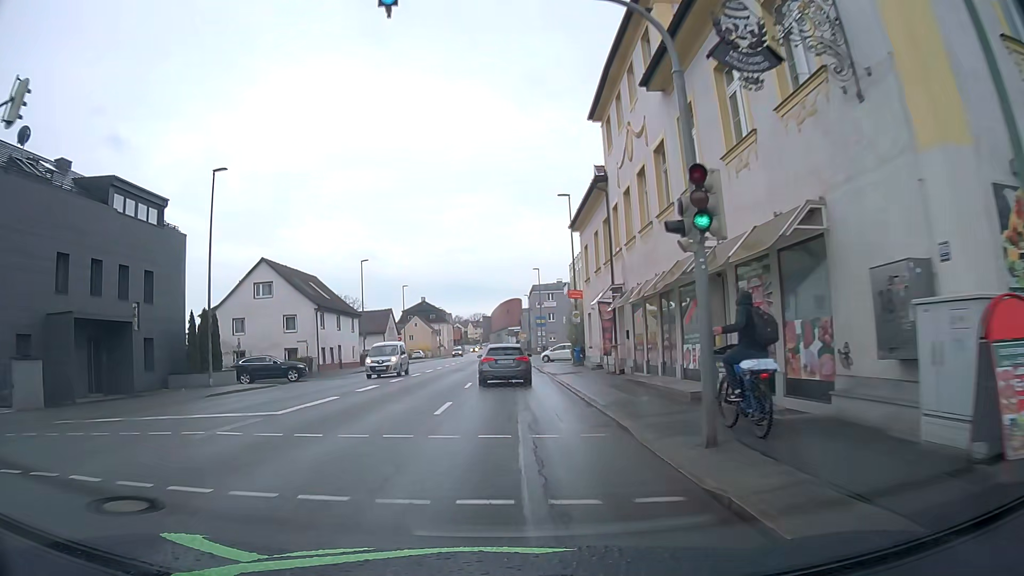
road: tertiary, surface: asphalt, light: Day
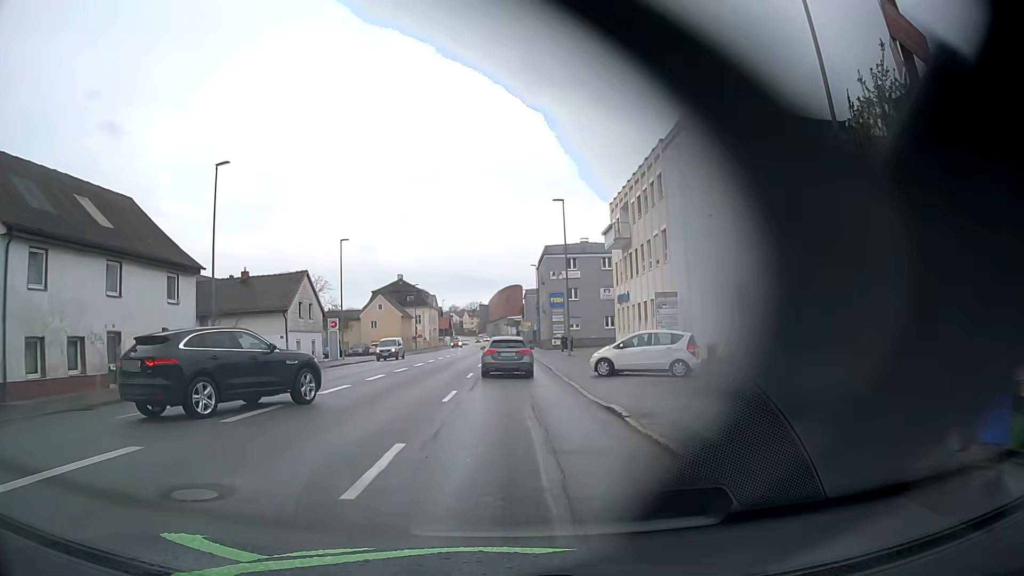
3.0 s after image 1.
(-0.1, +34.8) m; 0°
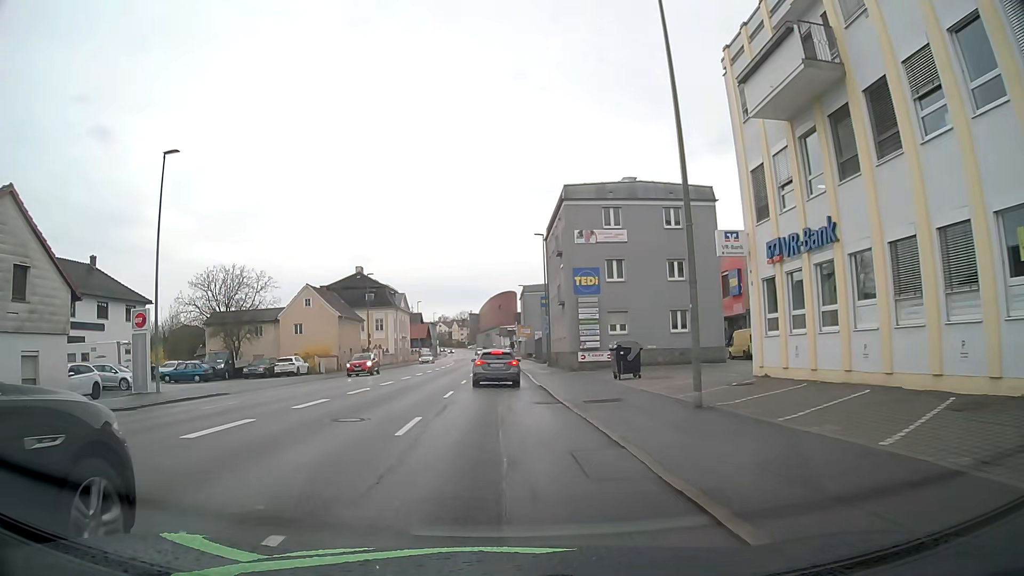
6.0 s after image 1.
(+0.2, +30.8) m; +1°
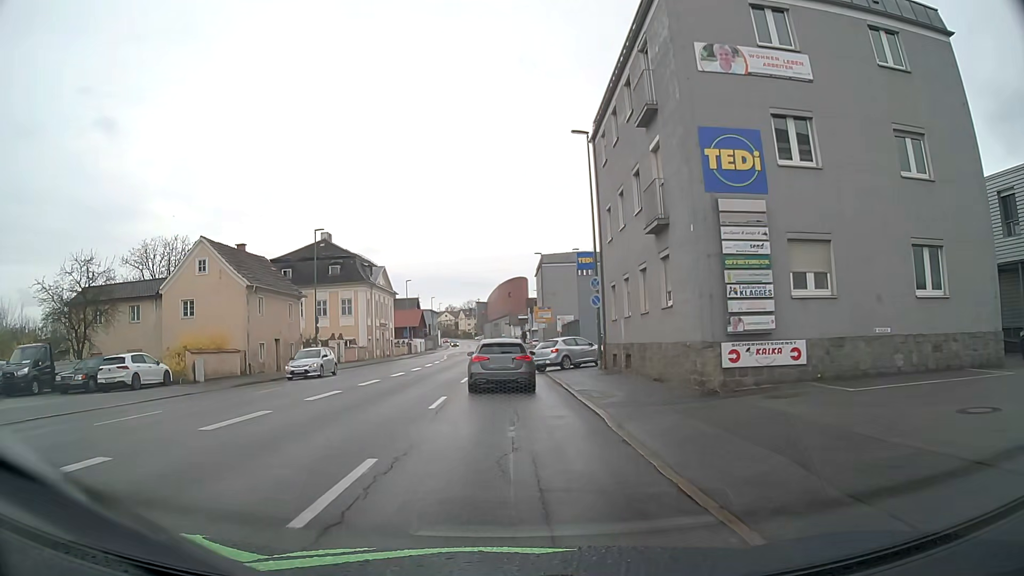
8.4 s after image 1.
(-0.6, +24.0) m; -1°
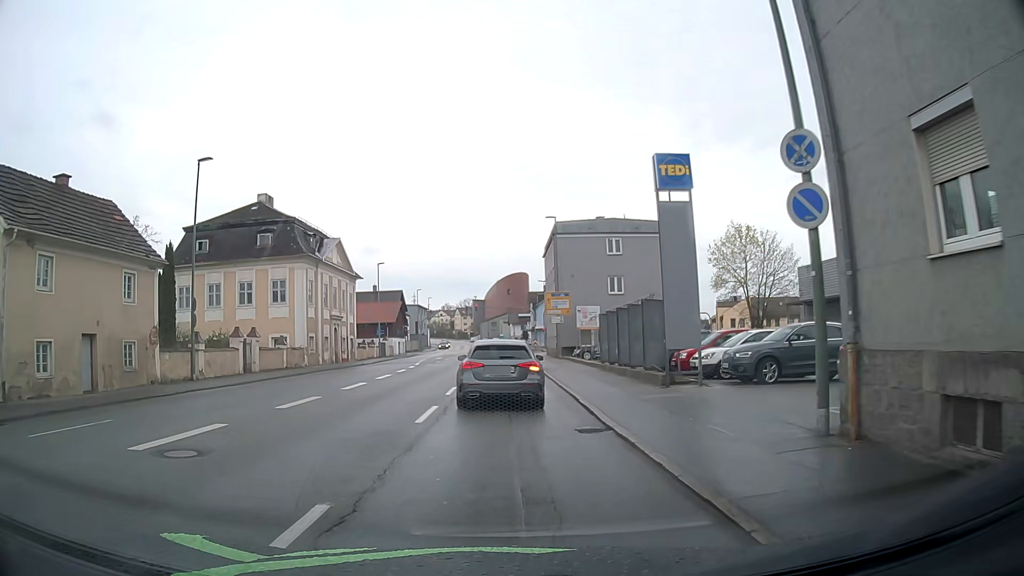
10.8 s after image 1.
(-0.1, +20.1) m; +1°
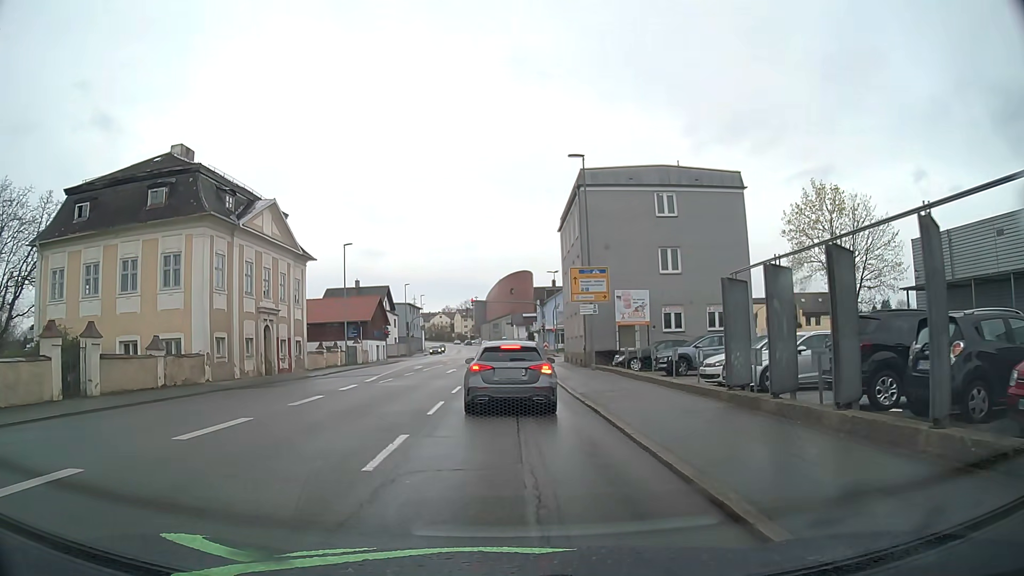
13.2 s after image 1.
(-0.2, +16.5) m; -1°
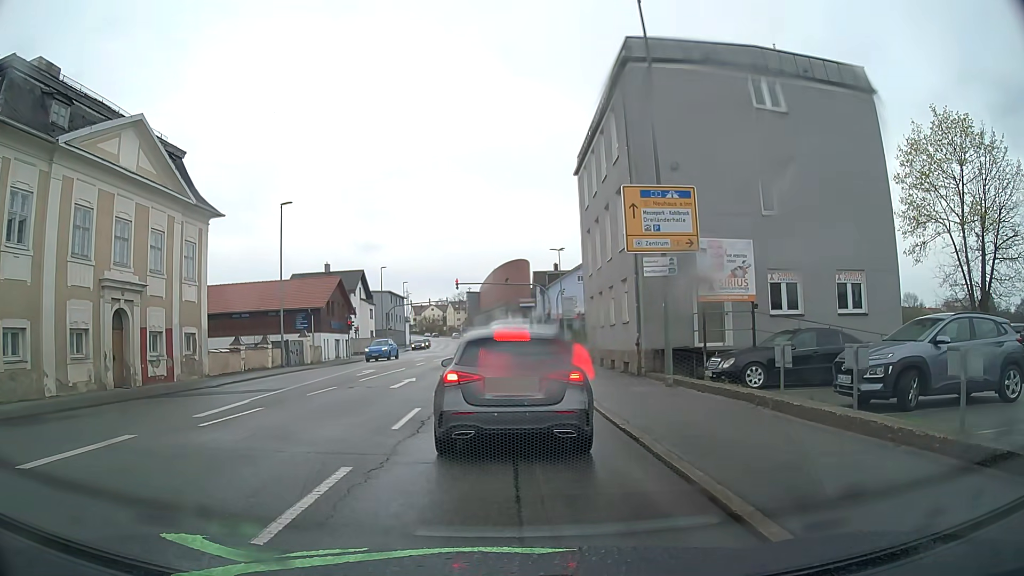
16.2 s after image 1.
(+0.2, +14.9) m; +1°
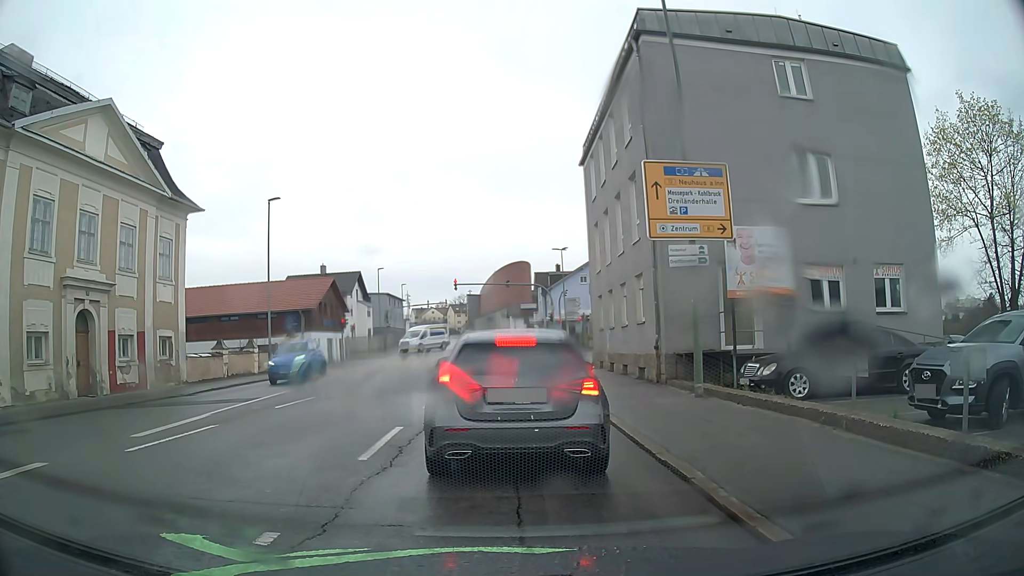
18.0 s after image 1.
(0.0, +2.2) m; +1°
(0, +10) (0, +20) (0, +30) (0, +40) (0, +50) (0, +60) (0, +70) (0, +80) (-1, +90) (-2, +100) m
